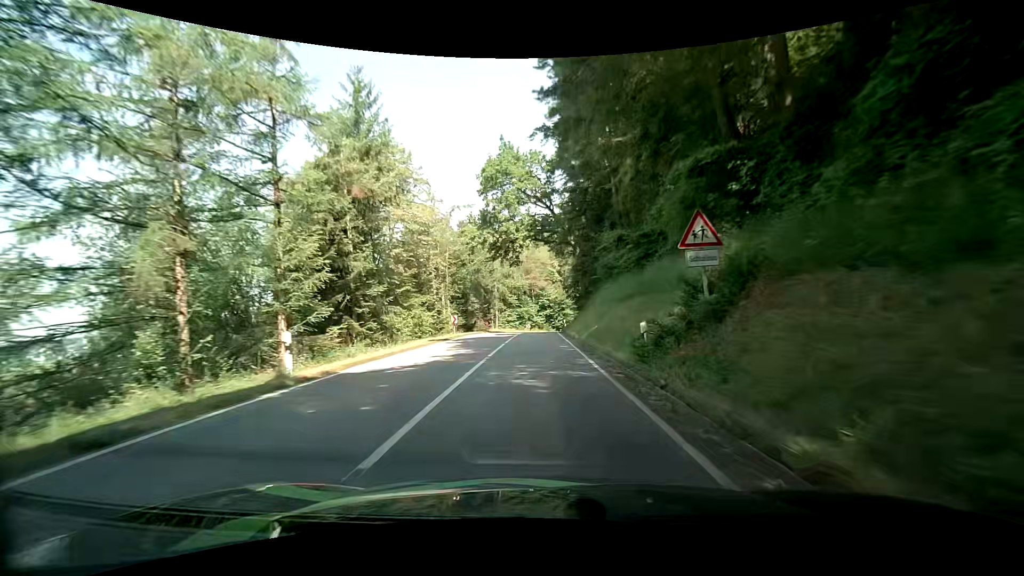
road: secondary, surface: asphalt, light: Day
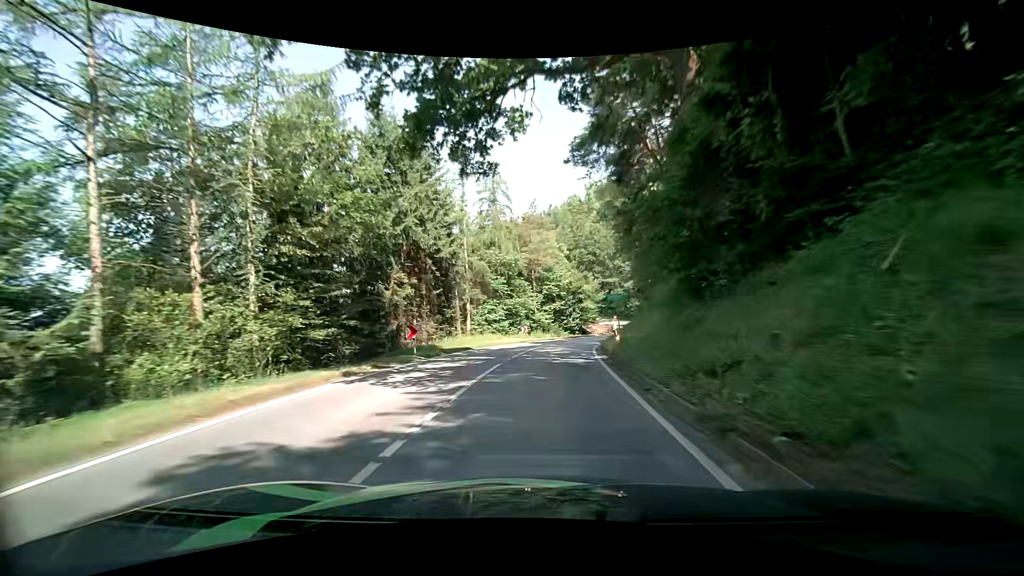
(-0.3, +32.3) m; -2°
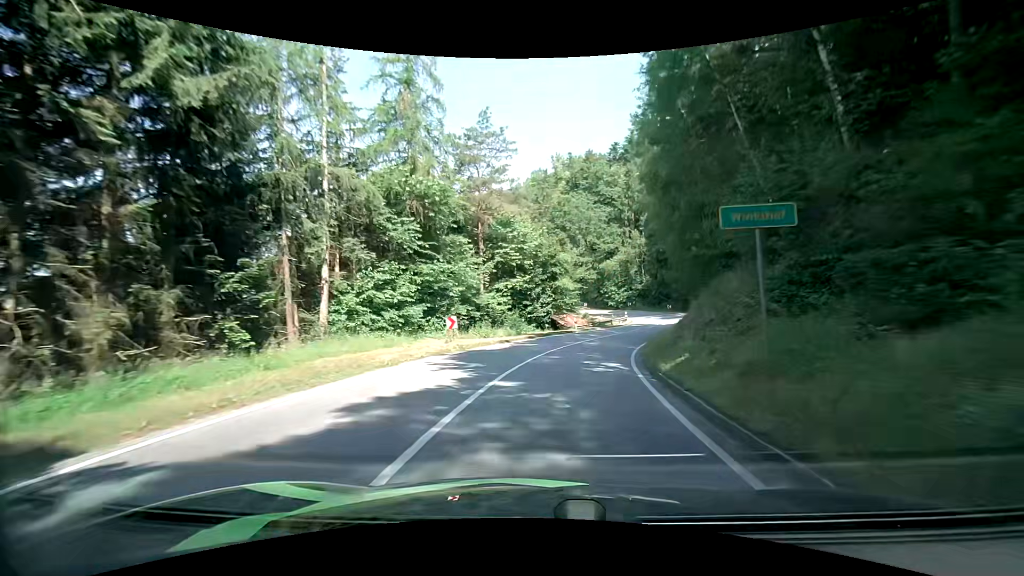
(+0.8, +22.3) m; +4°
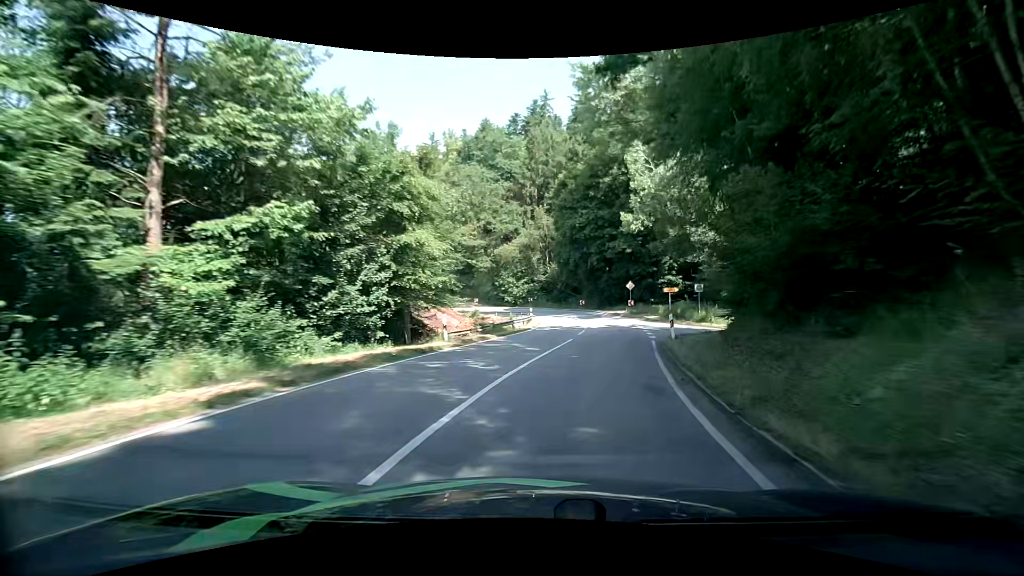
(+2.5, +21.6) m; +13°
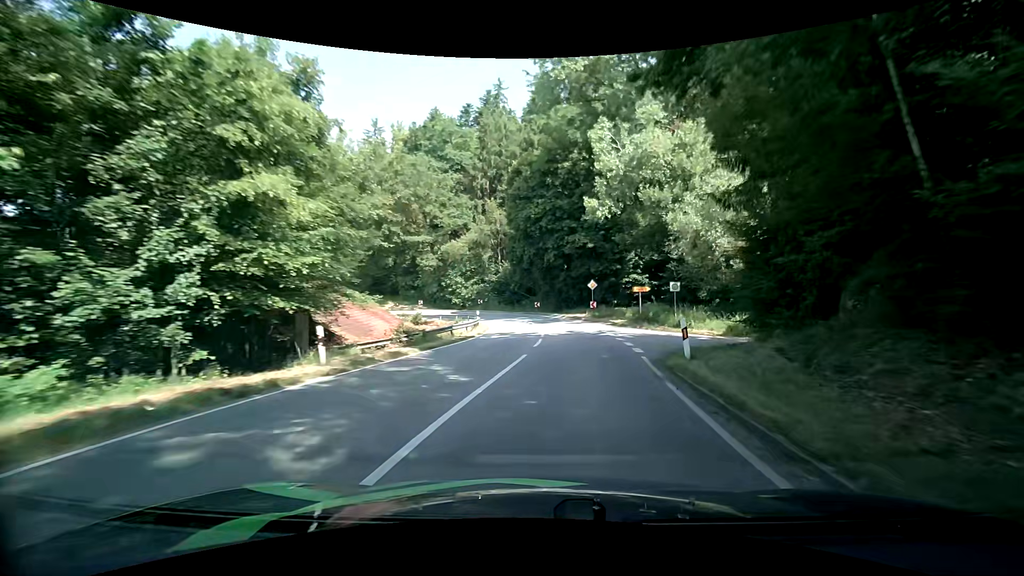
(+0.3, +7.1) m; +5°
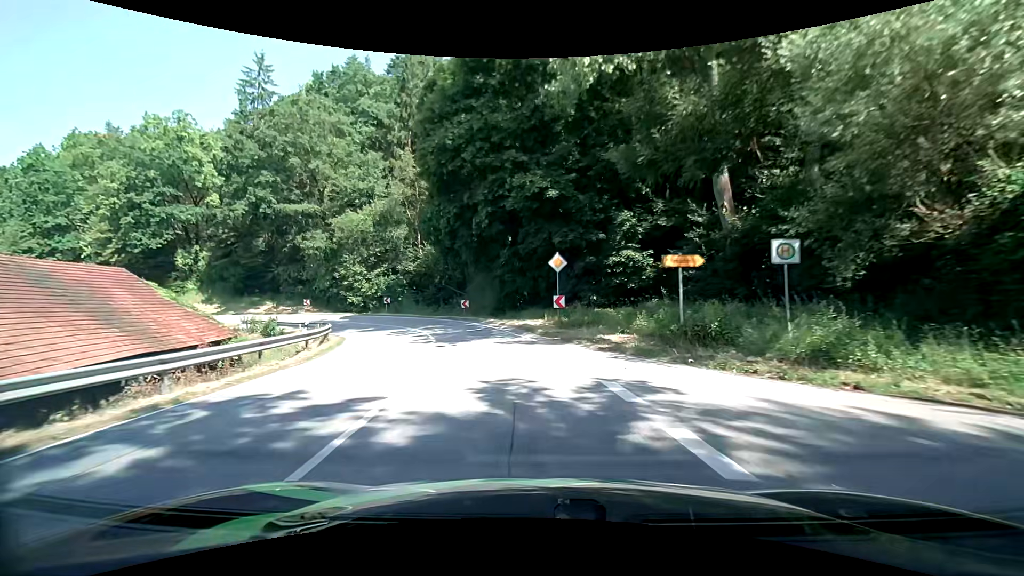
(+1.9, +21.2) m; +6°
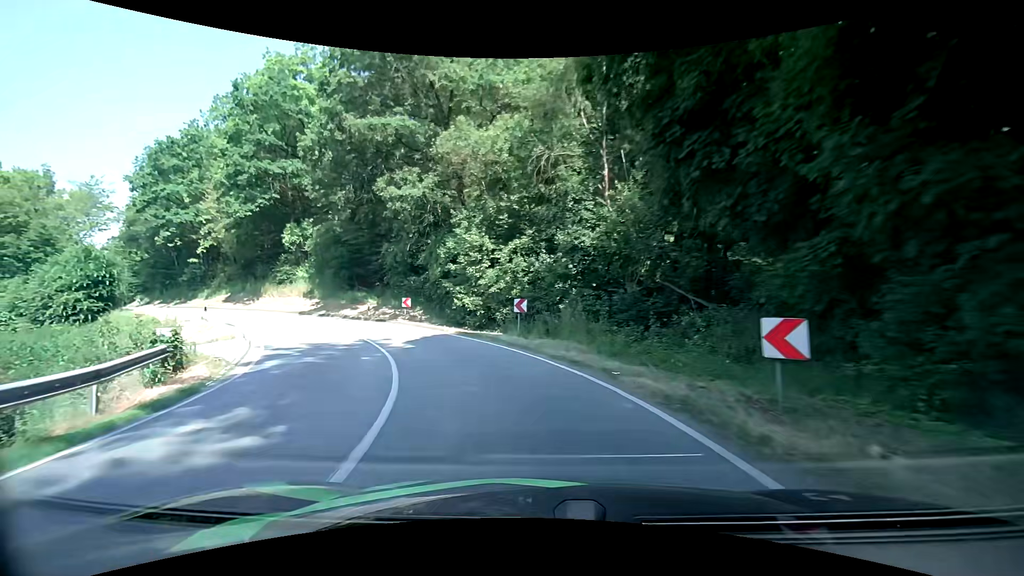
(-4.4, +26.9) m; -23°
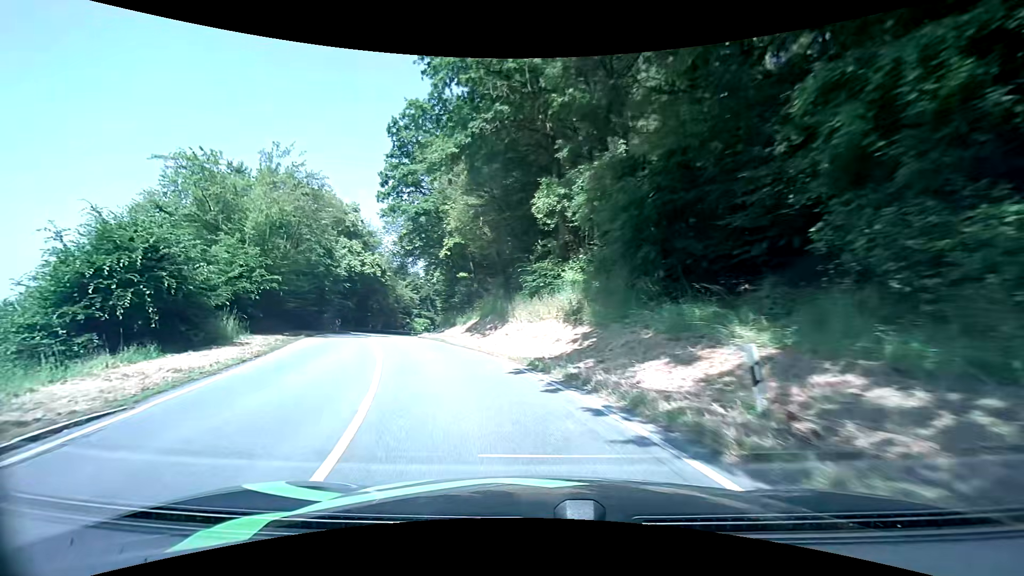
(-8.2, +25.7) m; -36°
(-1, +10) (-4, +19) (-8, +29) (-11, +38) (-14, +48) (-17, +57) (-19, +67) (-20, +77) (-20, +87) (-20, +97) m
